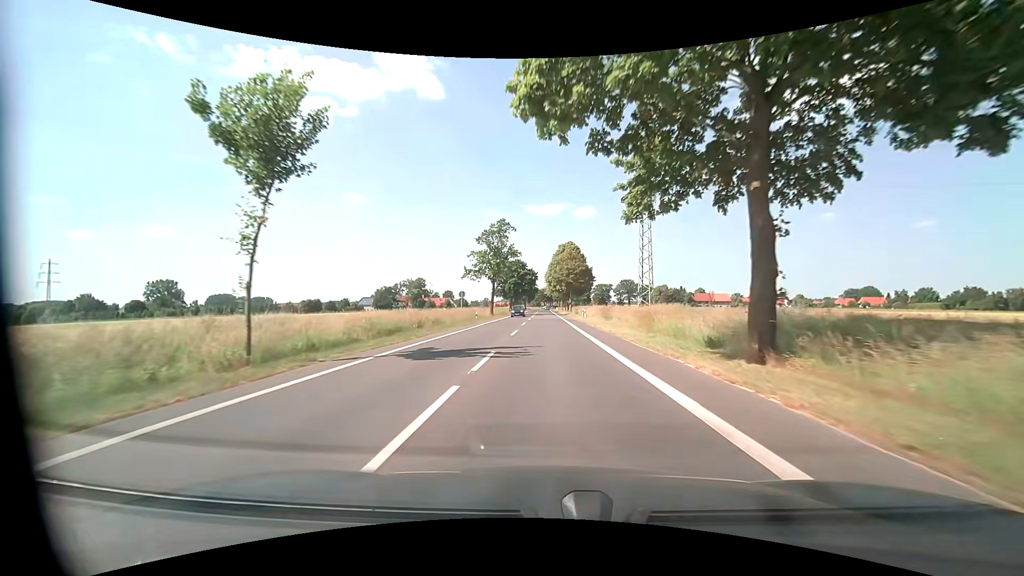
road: tertiary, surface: asphalt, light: Day
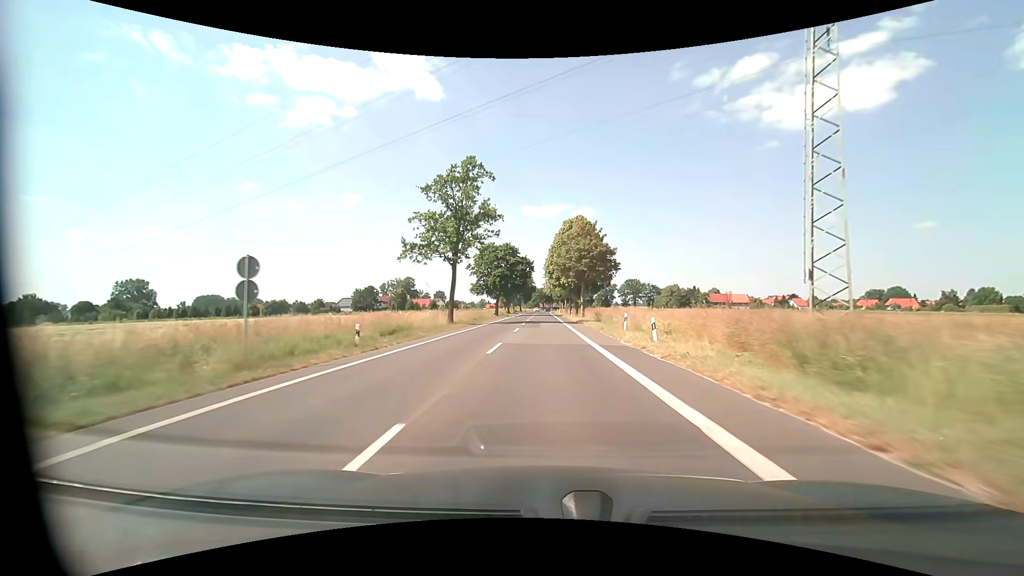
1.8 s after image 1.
(+0.2, +33.3) m; 0°
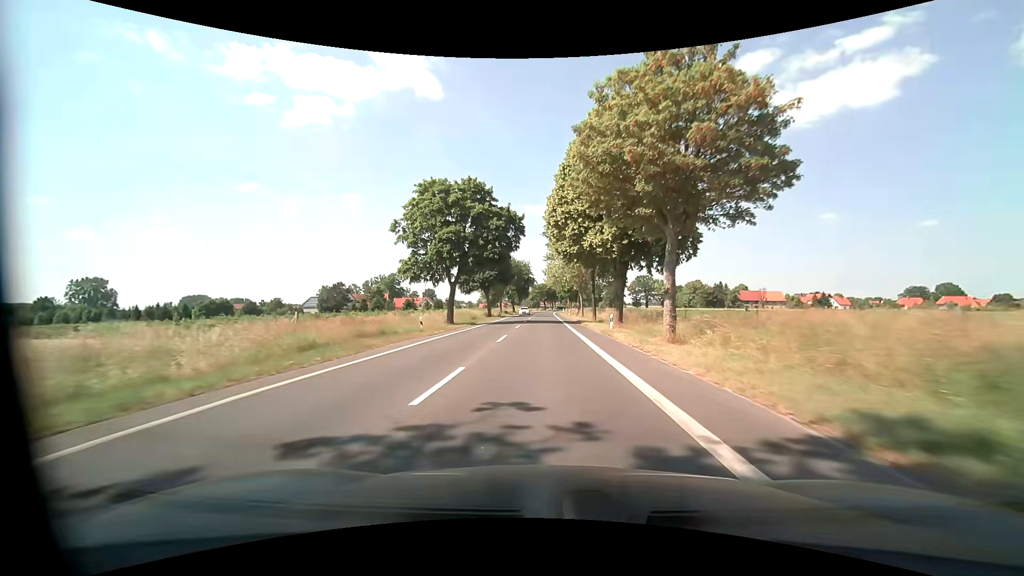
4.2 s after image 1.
(0.0, +44.4) m; 0°
(0, +10) (0, +20) (0, +30) (0, +40) (0, +50) (0, +60) (0, +70) (0, +80) (0, +90) (0, +100) m
